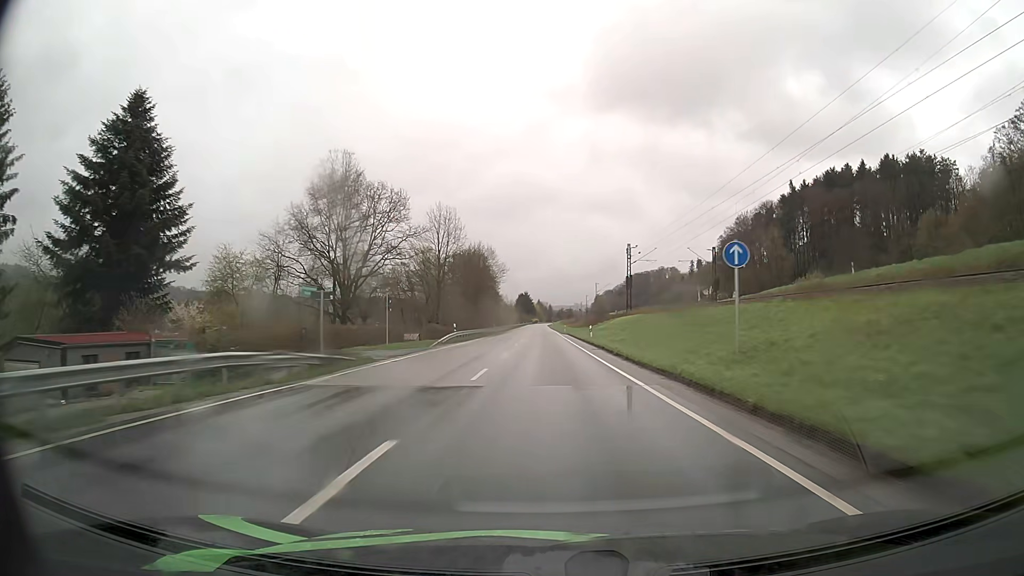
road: primary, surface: asphalt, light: Day
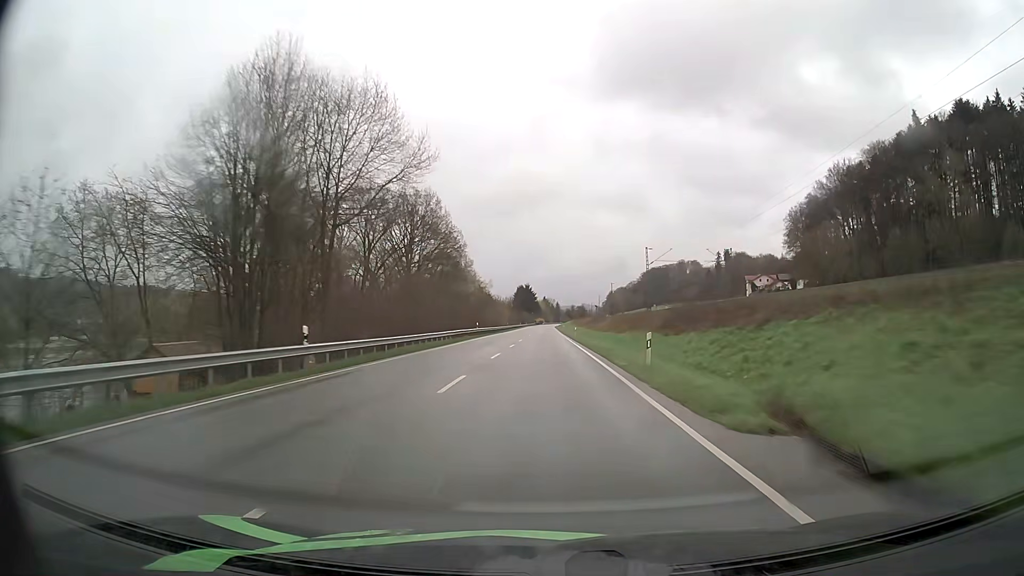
(-0.3, +76.9) m; -1°
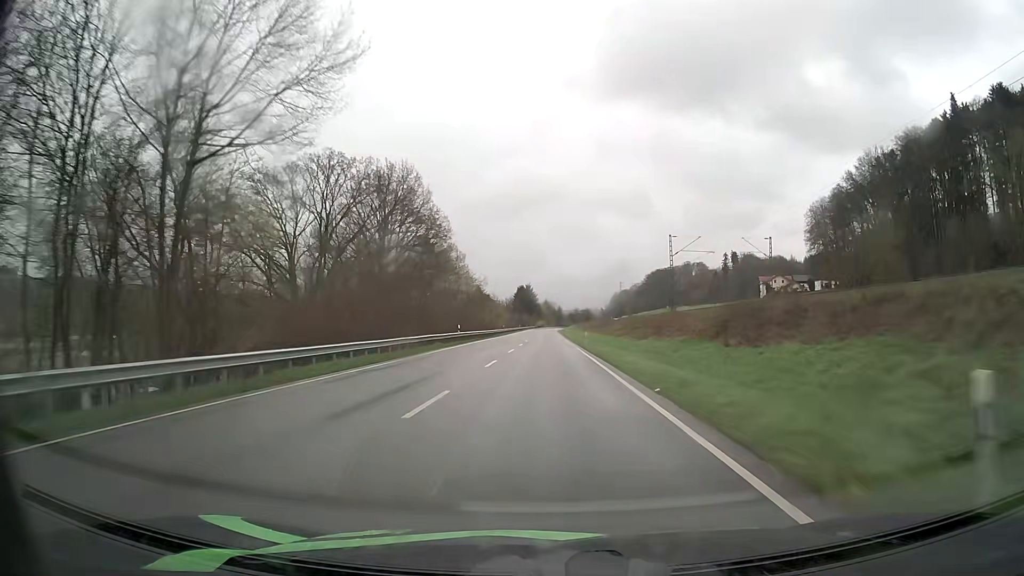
(0.0, +15.6) m; 0°
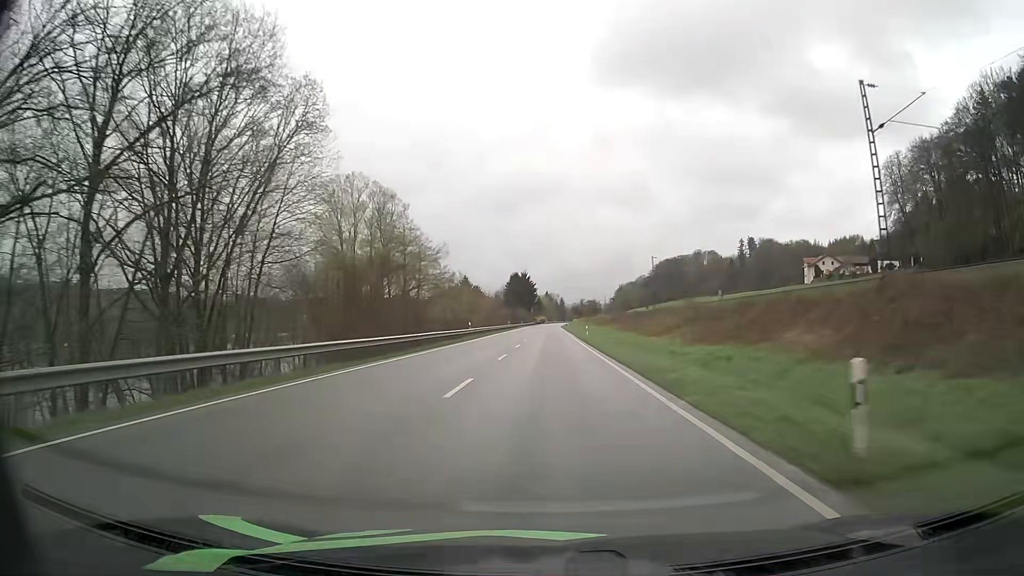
(-0.1, +46.9) m; 0°
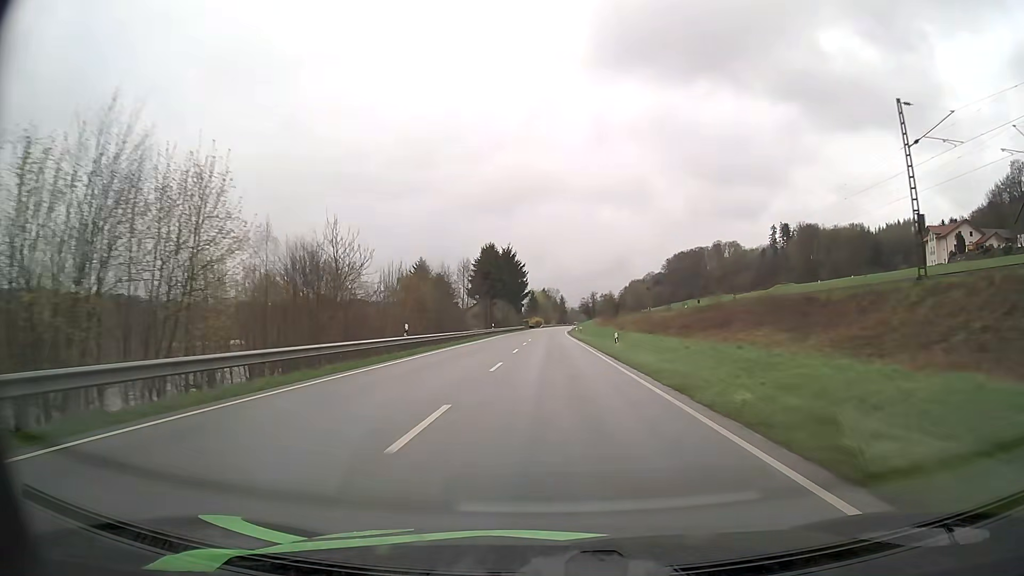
(0.0, +78.6) m; 0°
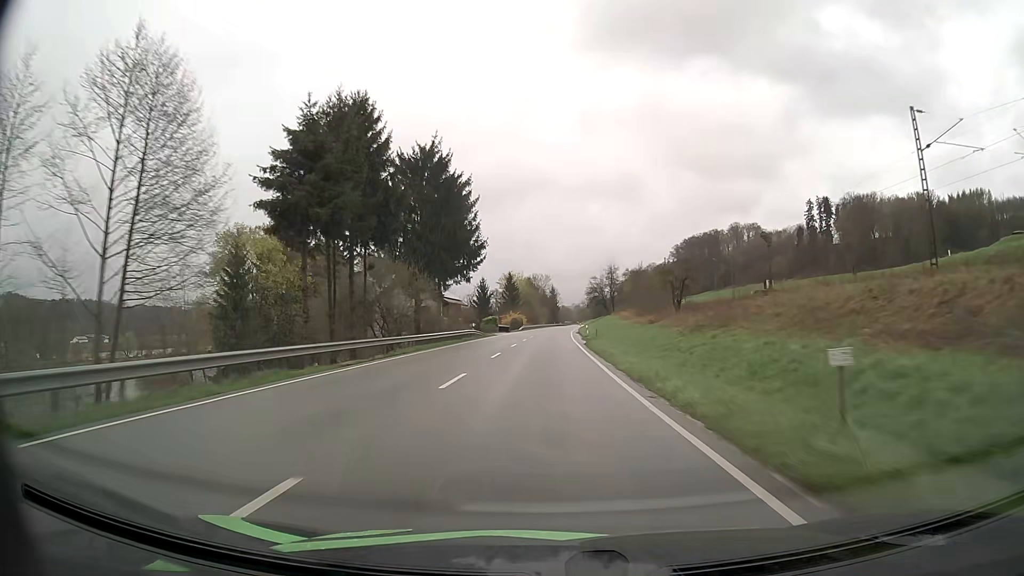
(+0.5, +79.2) m; +1°
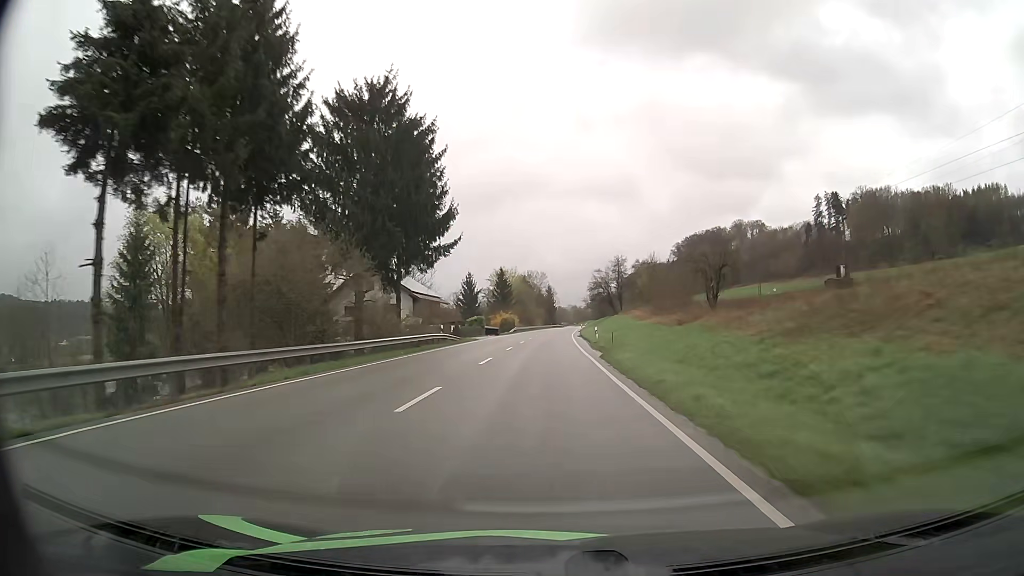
(0.0, +16.0) m; 0°
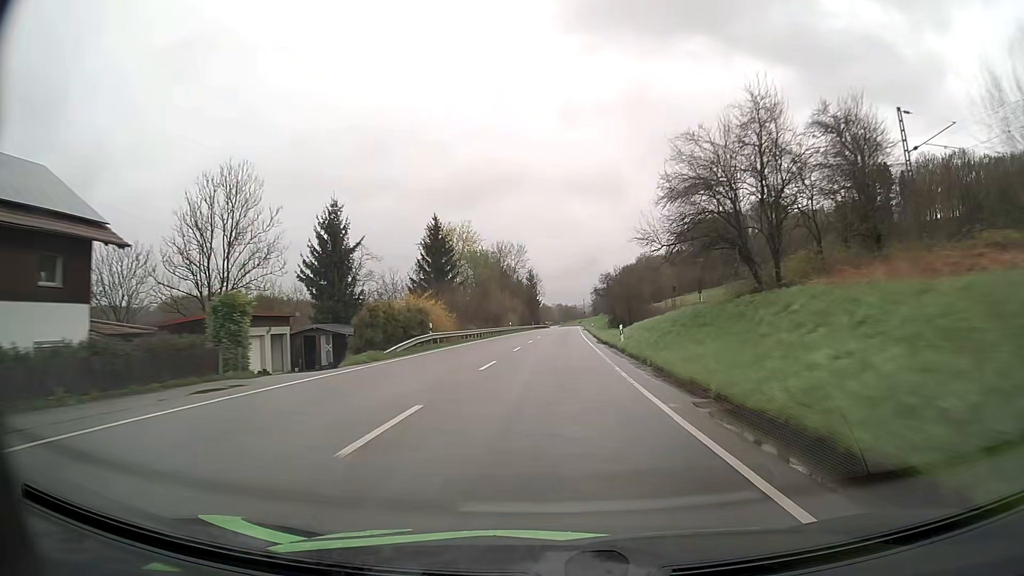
(+0.5, +64.8) m; +1°
(0, +10) (0, +20) (0, +30) (0, +40) (+1, +50) (+1, +60) (+1, +70) (+2, +80) (+2, +90) (+3, +100) m
